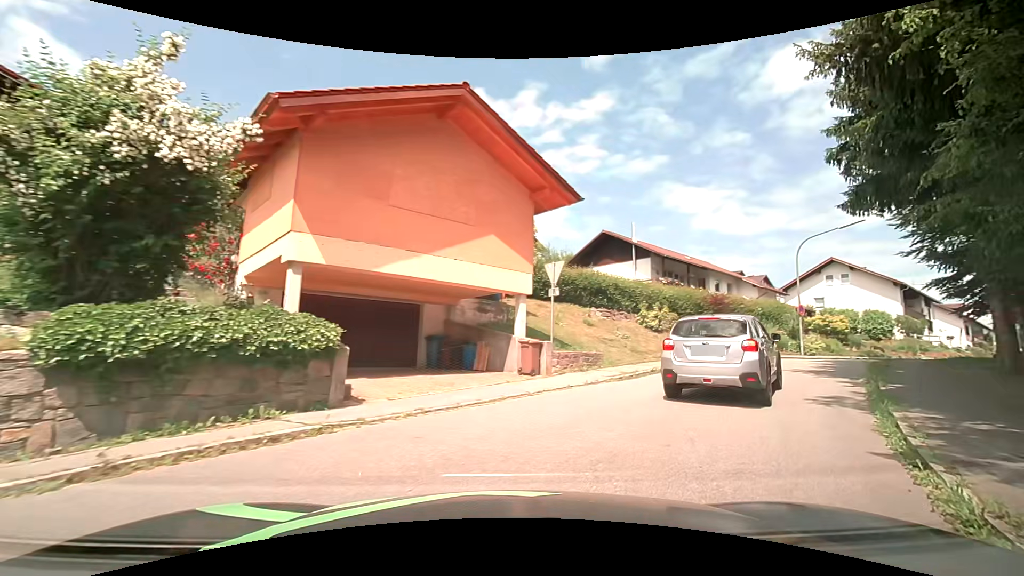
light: Day
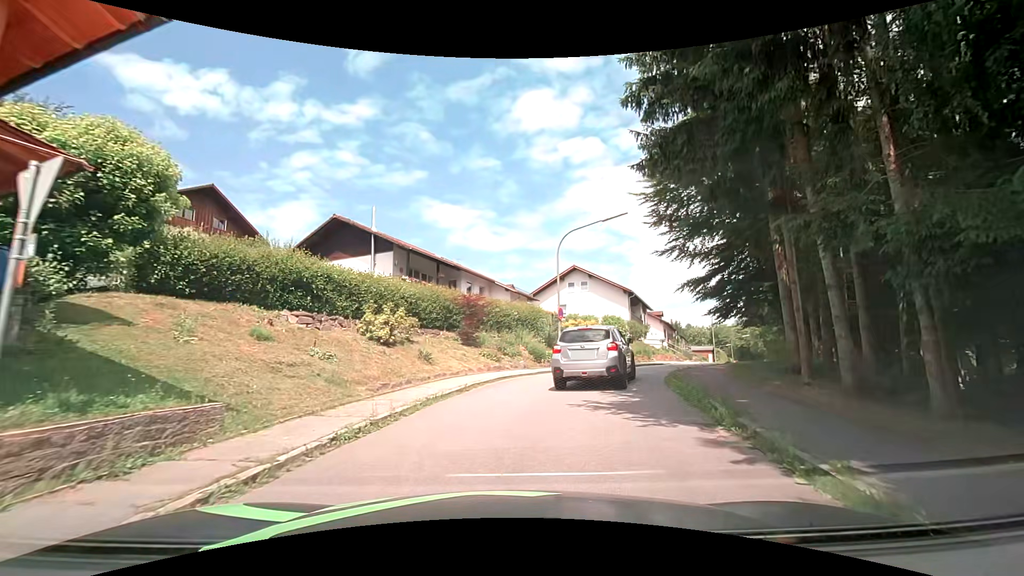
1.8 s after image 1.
(+2.4, +8.4) m; +28°
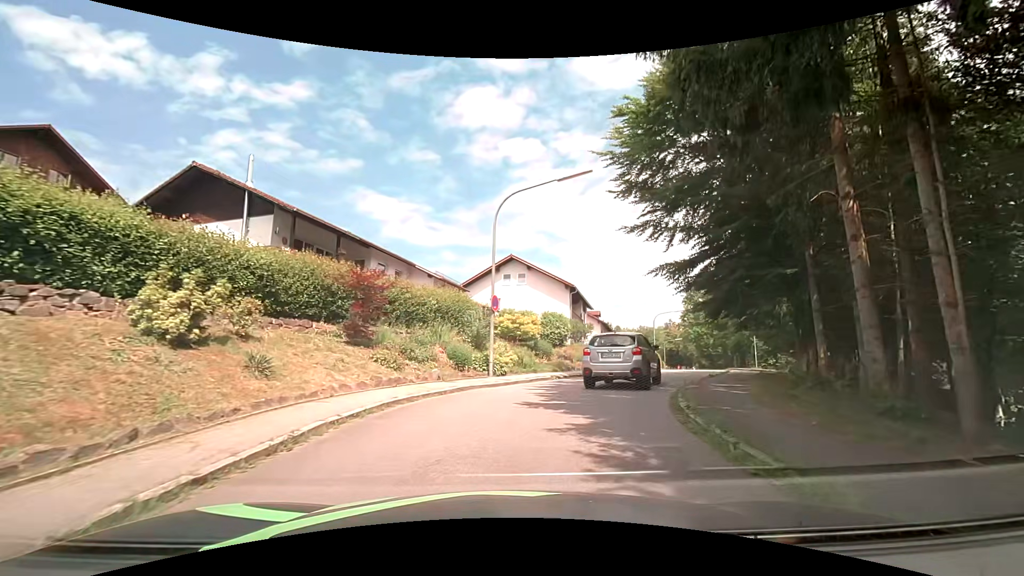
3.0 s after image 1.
(+0.5, +7.1) m; +8°
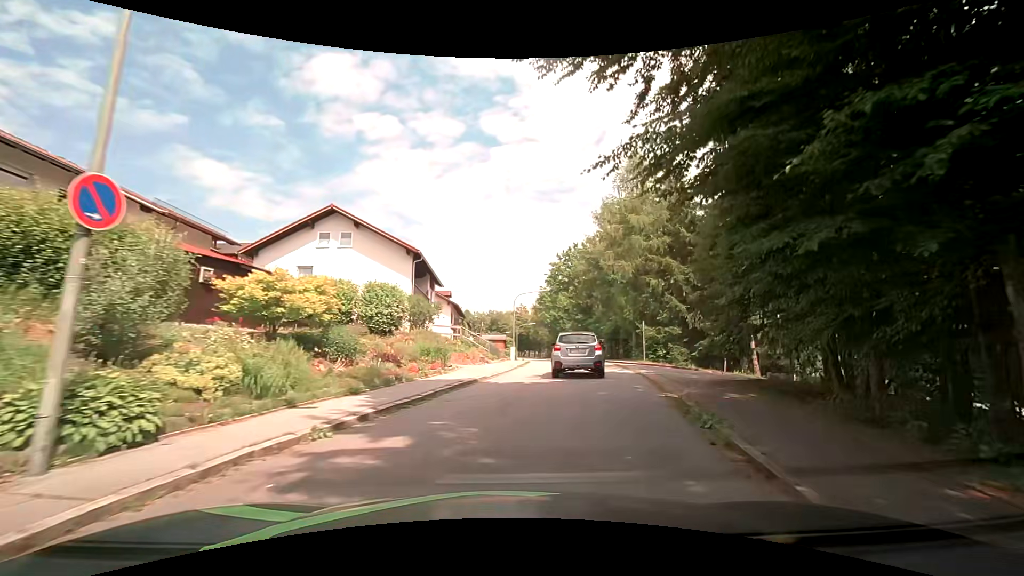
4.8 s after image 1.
(+1.5, +12.3) m; +16°
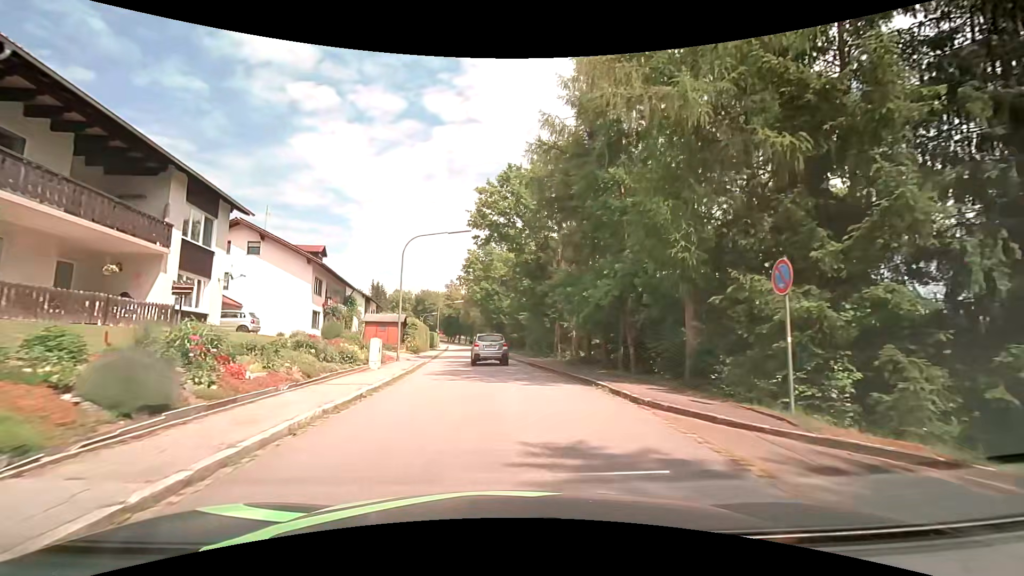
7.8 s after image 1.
(+3.1, +24.4) m; +8°
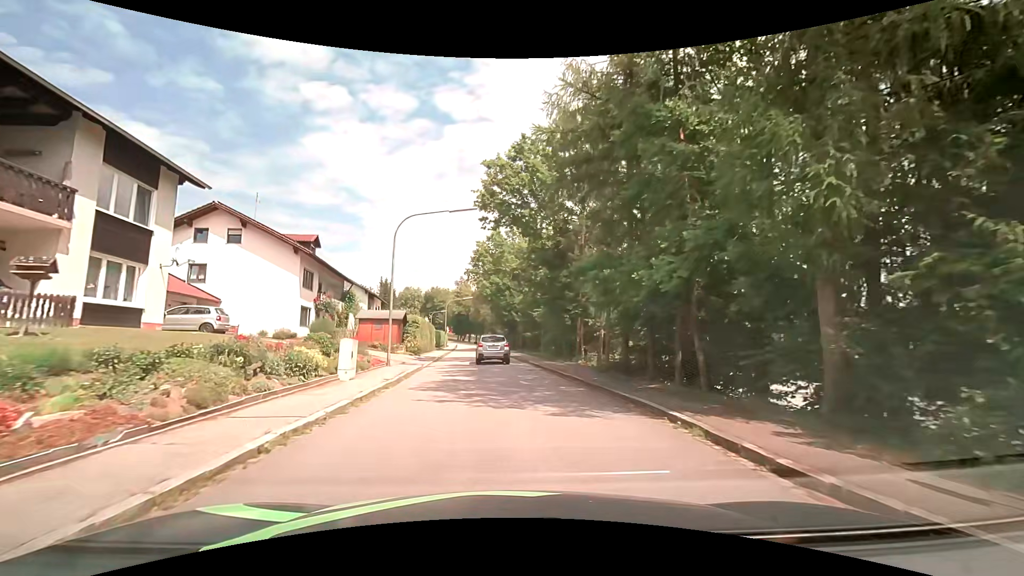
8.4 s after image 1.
(-0.1, +4.8) m; -2°
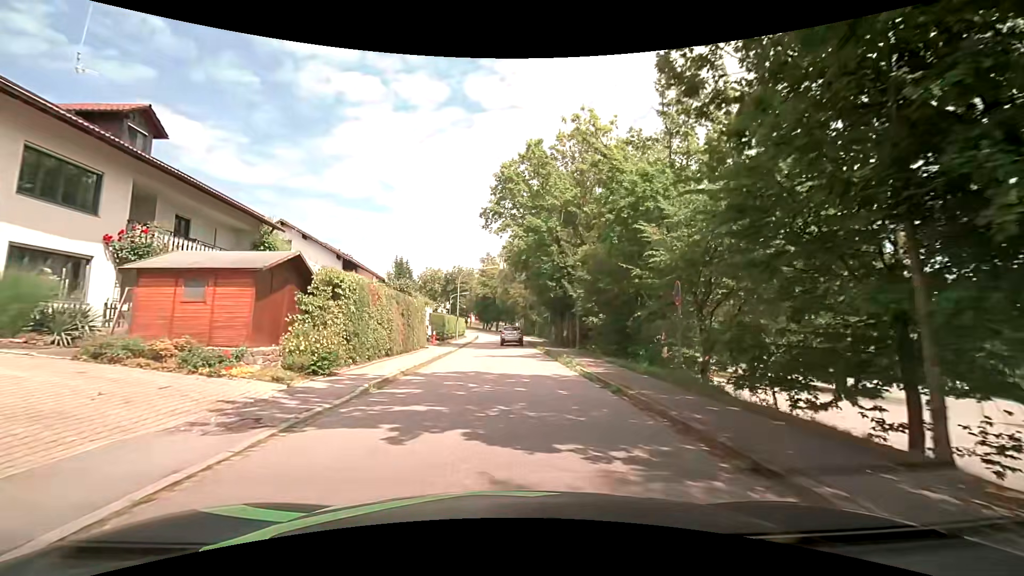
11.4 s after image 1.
(-0.7, +23.8) m; -3°
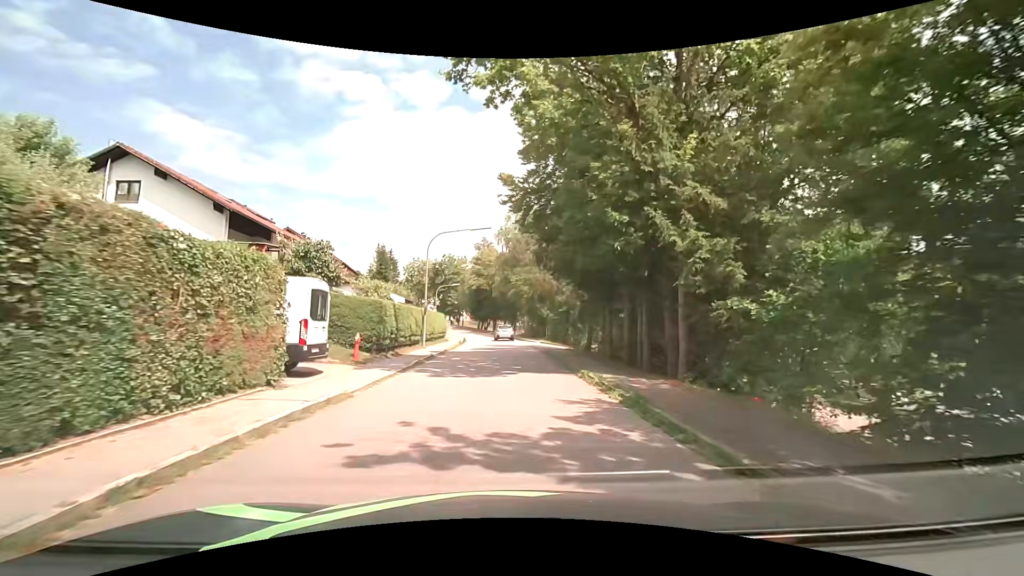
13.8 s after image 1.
(-0.3, +19.2) m; -1°
(0, +10) (0, +20) (0, +30) (0, +40) (-1, +50) (-2, +60) (-4, +70) (-6, +79) (-10, +89) (-14, +98) m
